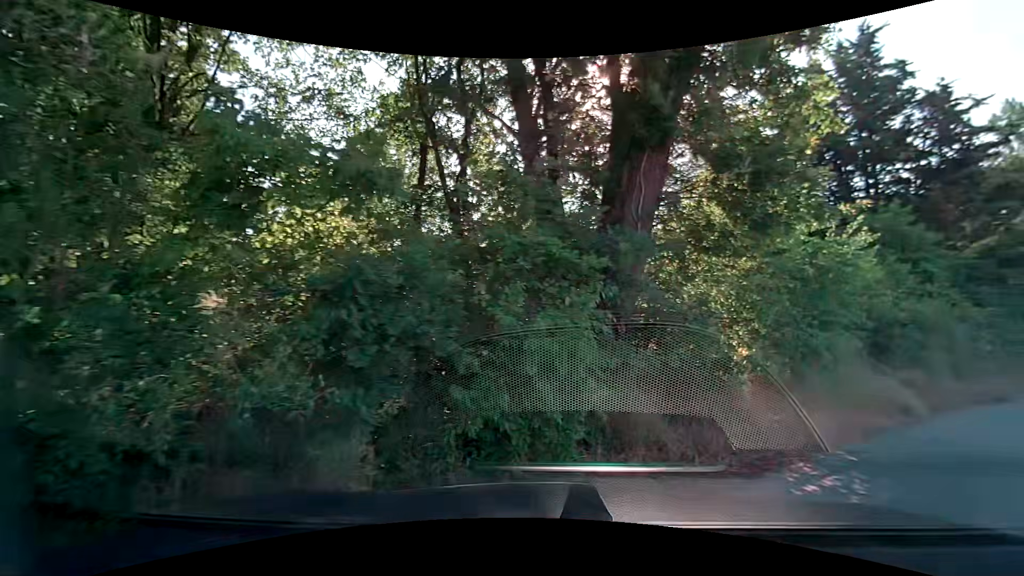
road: secondary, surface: asphalt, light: Day
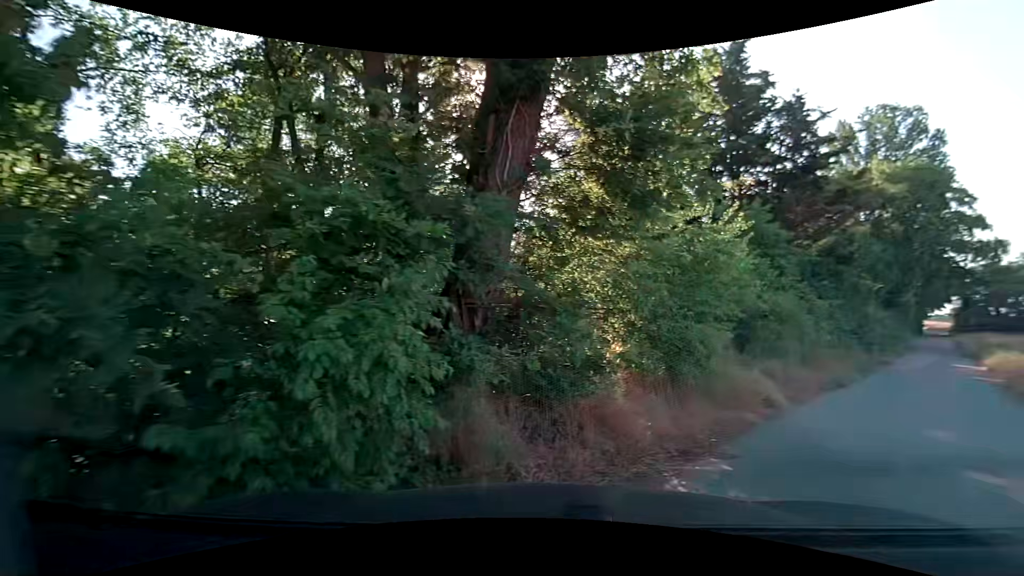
(+0.2, +1.4) m; +13°
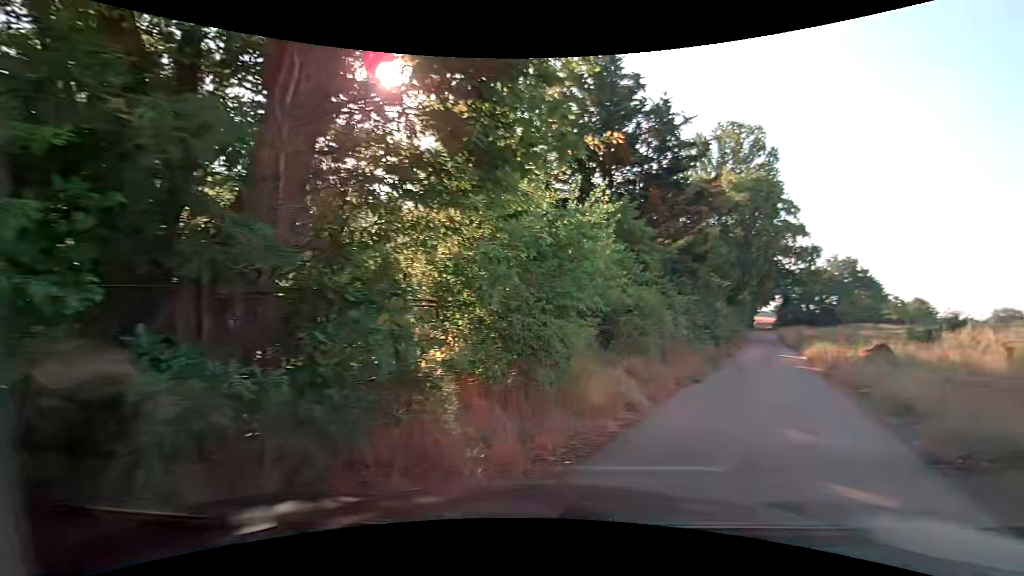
(+0.2, +1.6) m; +13°
